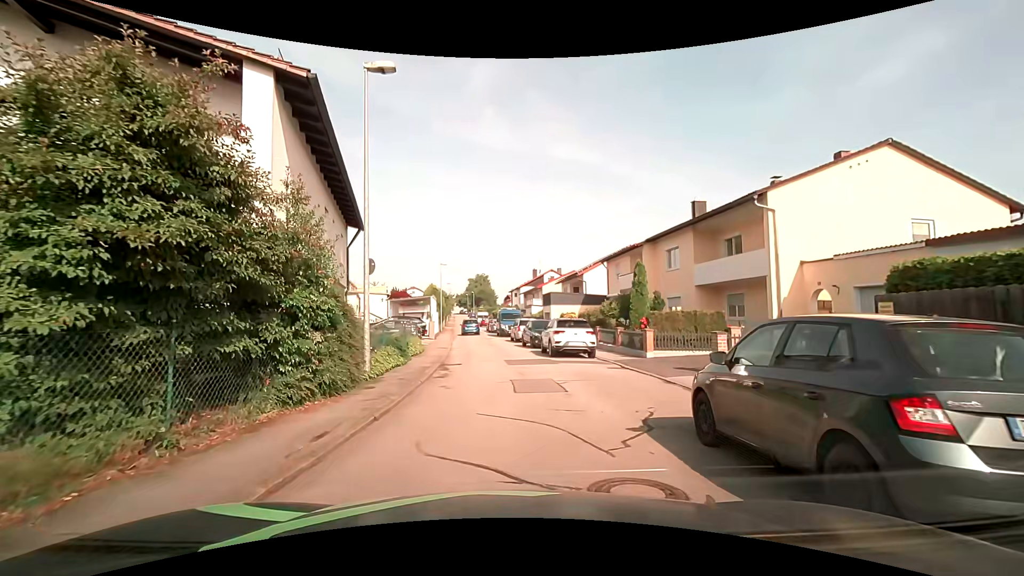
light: Day
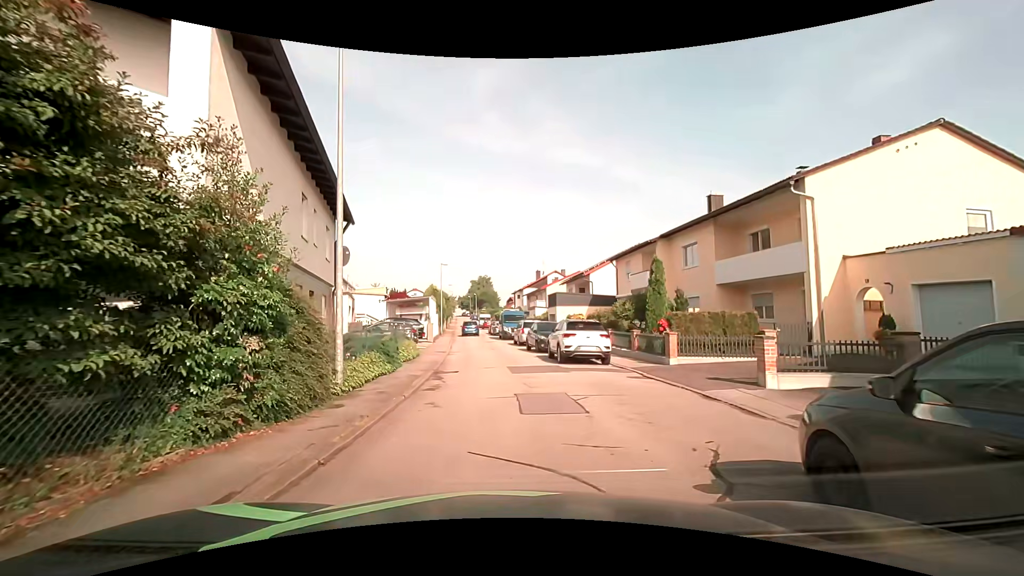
(0.0, +2.3) m; 0°
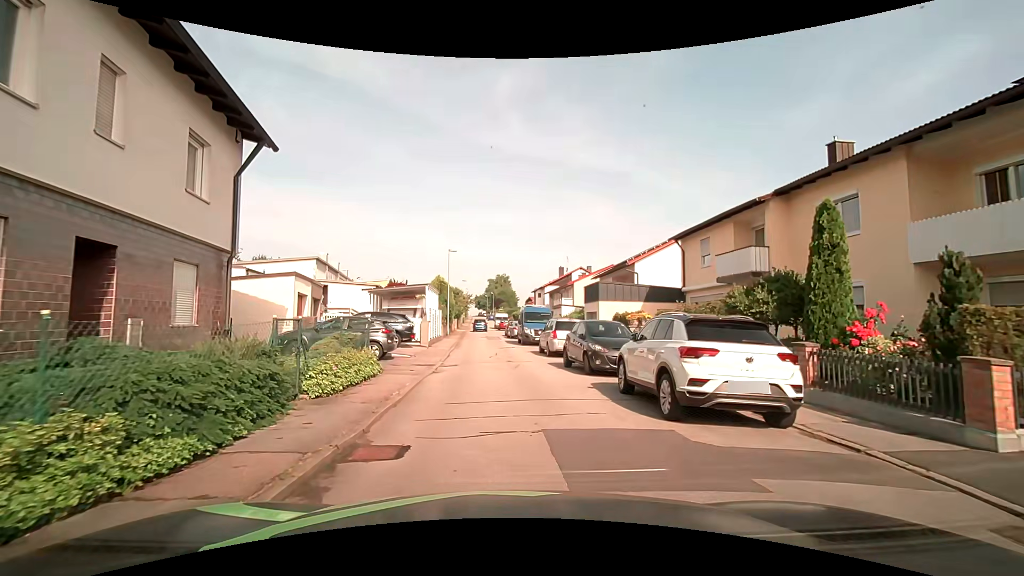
(-0.1, +10.2) m; -3°
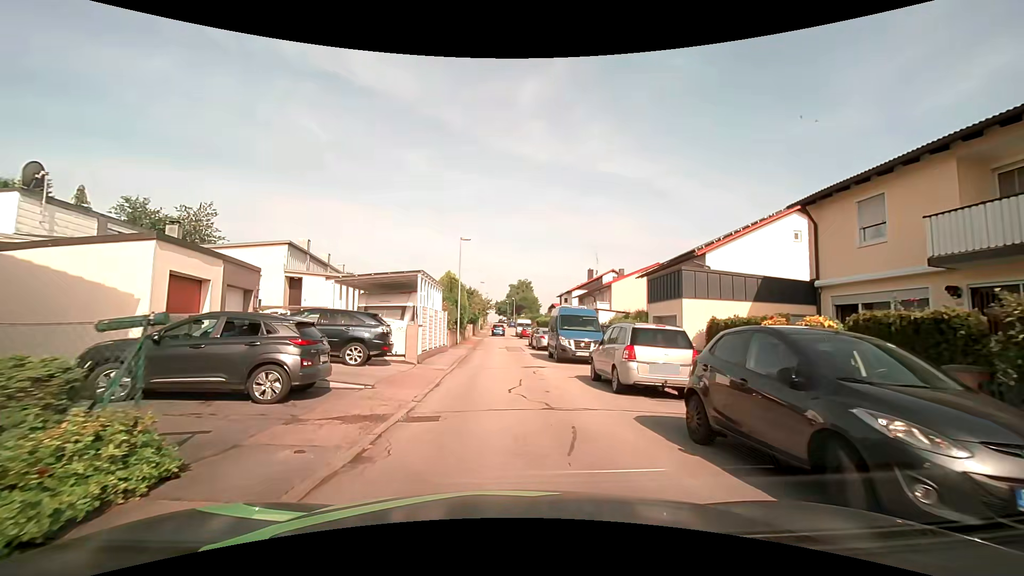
(-0.1, +9.4) m; -1°
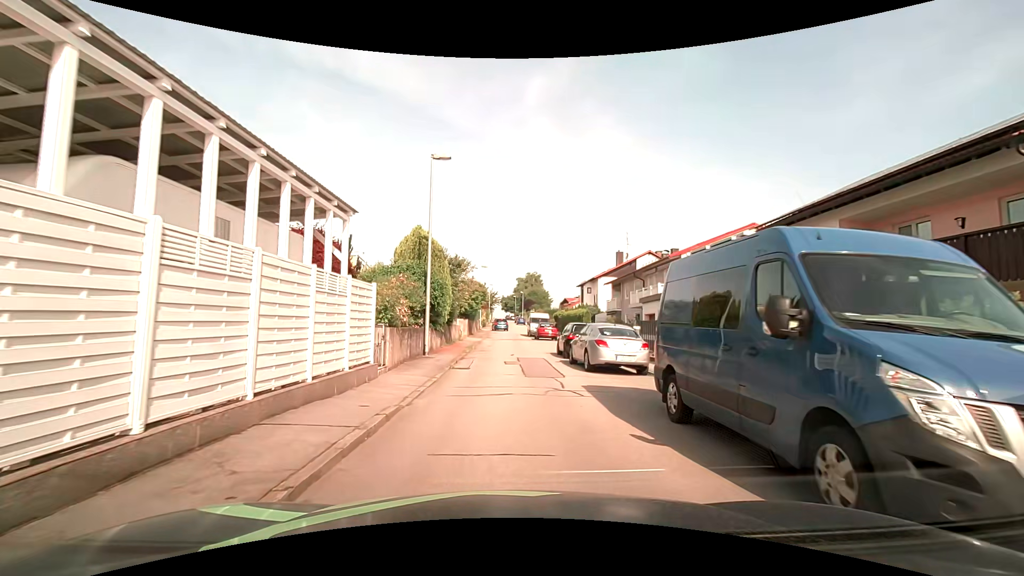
(-0.3, +17.6) m; -2°
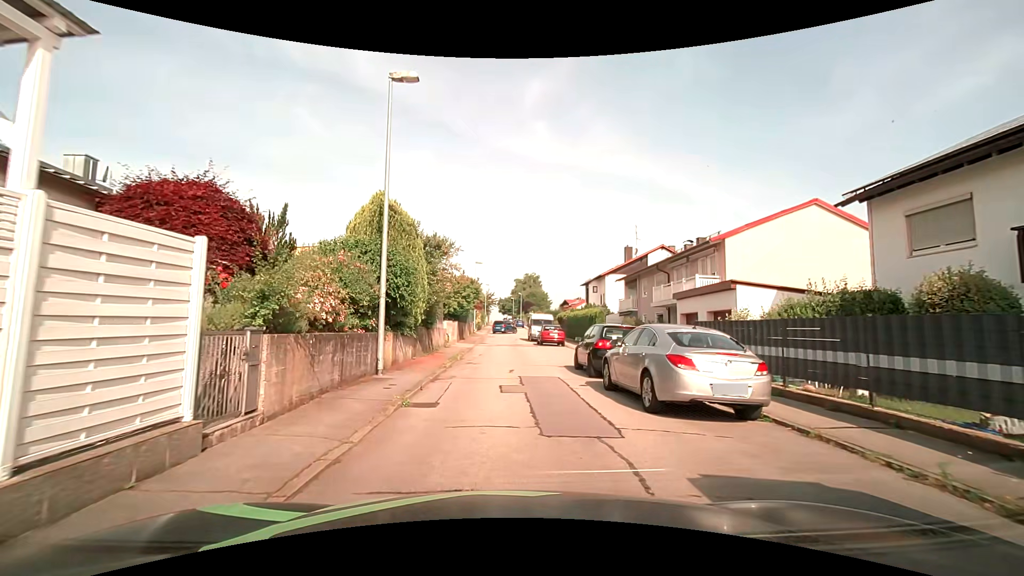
(+0.1, +6.7) m; +1°
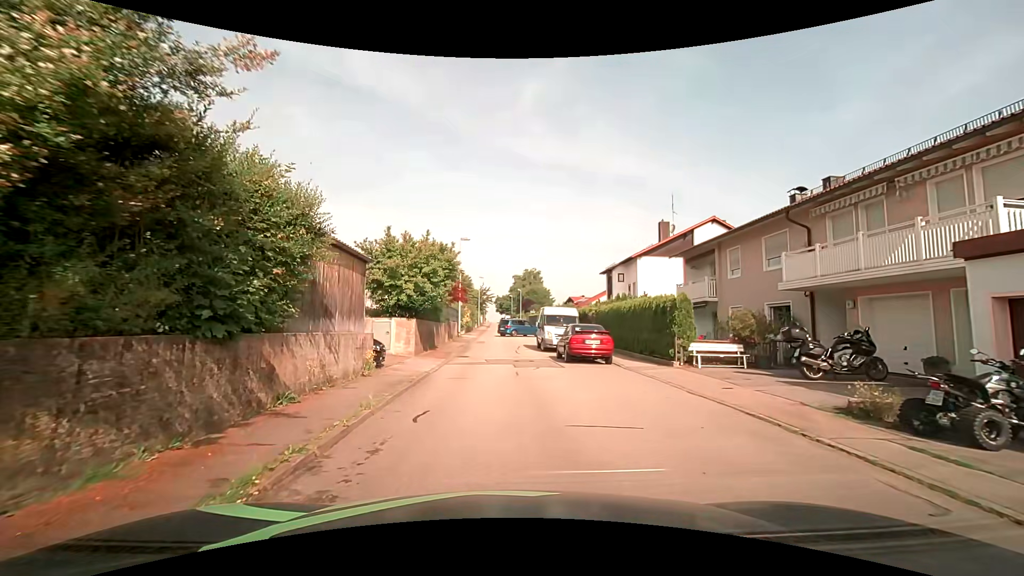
(0.0, +15.5) m; 0°
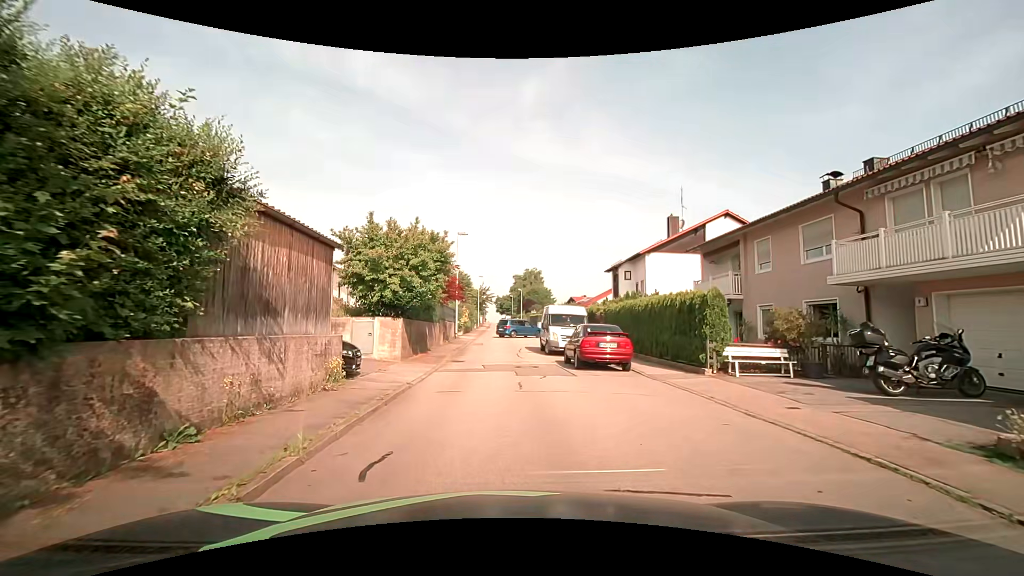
(0.0, +2.6) m; +1°
(0, +10) (-1, +20) (-1, +30) (+1, +40) (+1, +50) (+1, +60) (0, +70) (-2, +80) (-2, +90) (-2, +100) m
